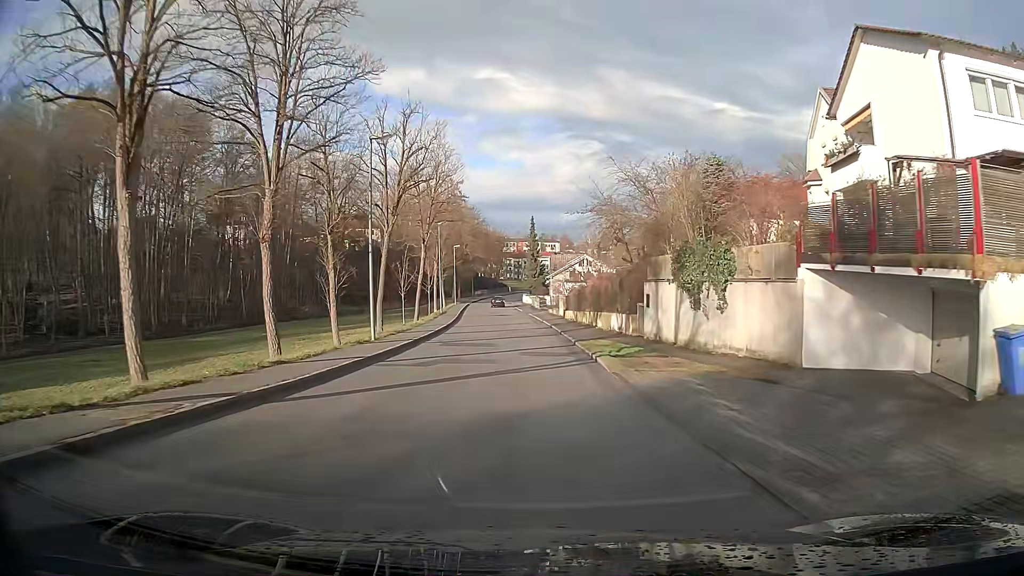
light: Day
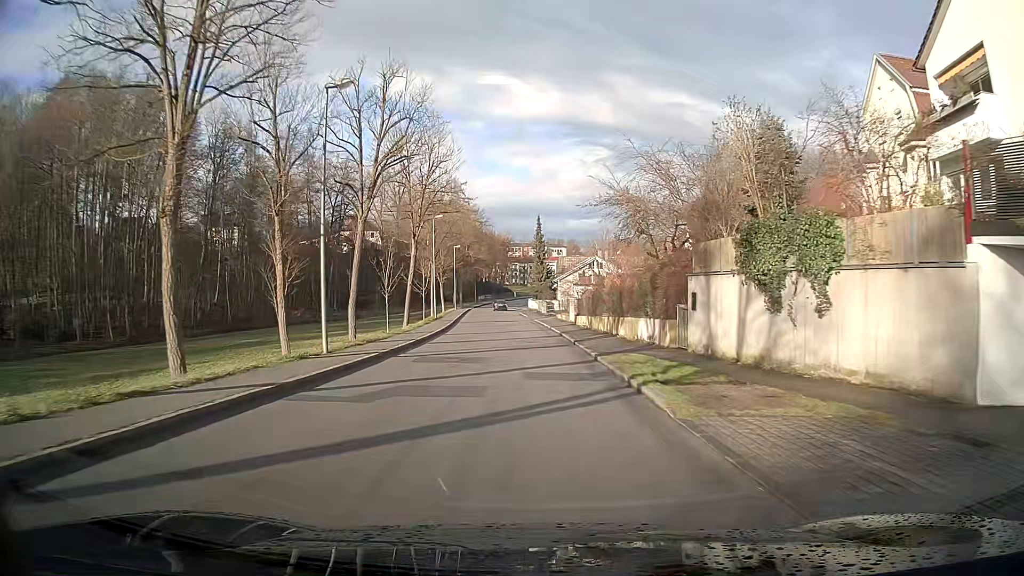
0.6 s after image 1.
(-0.1, +6.8) m; -1°
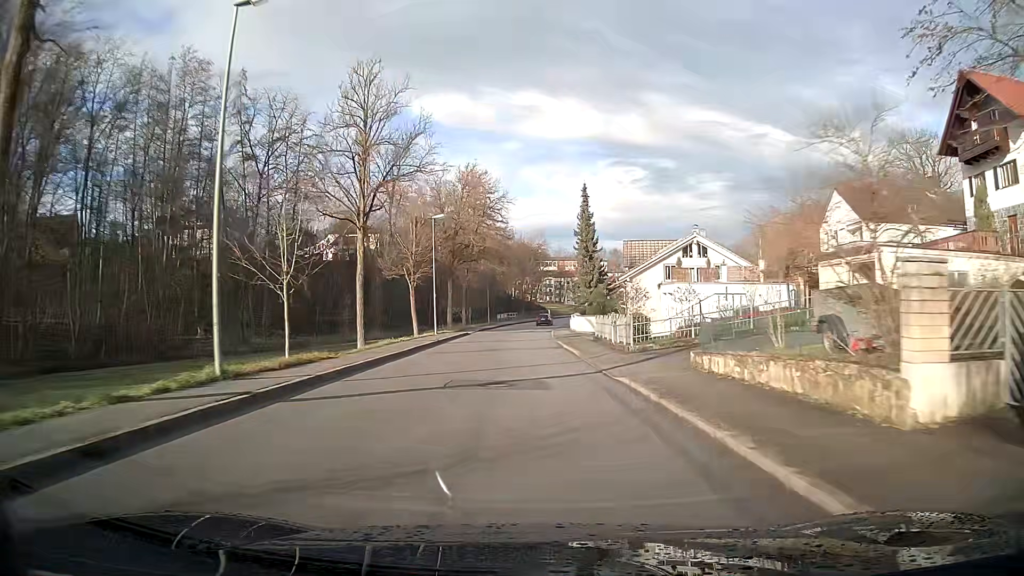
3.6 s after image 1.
(-1.0, +39.7) m; -3°
